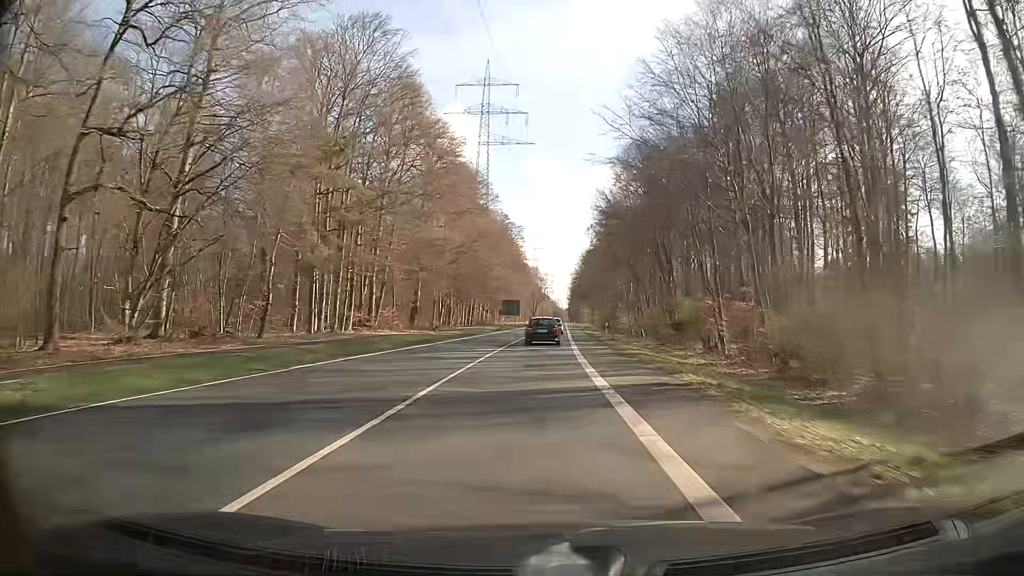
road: secondary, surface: asphalt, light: Day
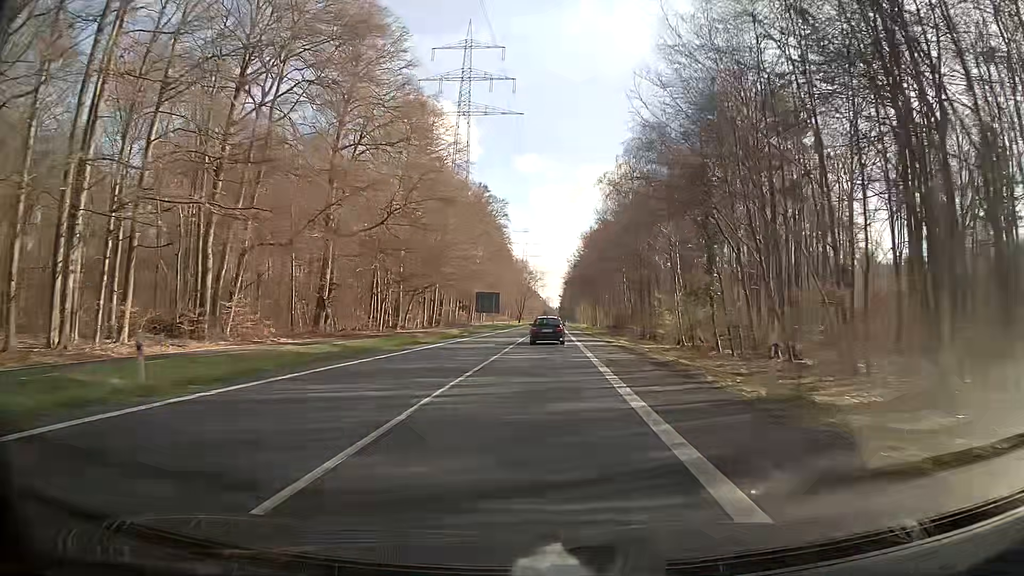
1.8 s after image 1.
(+0.4, +35.2) m; +1°
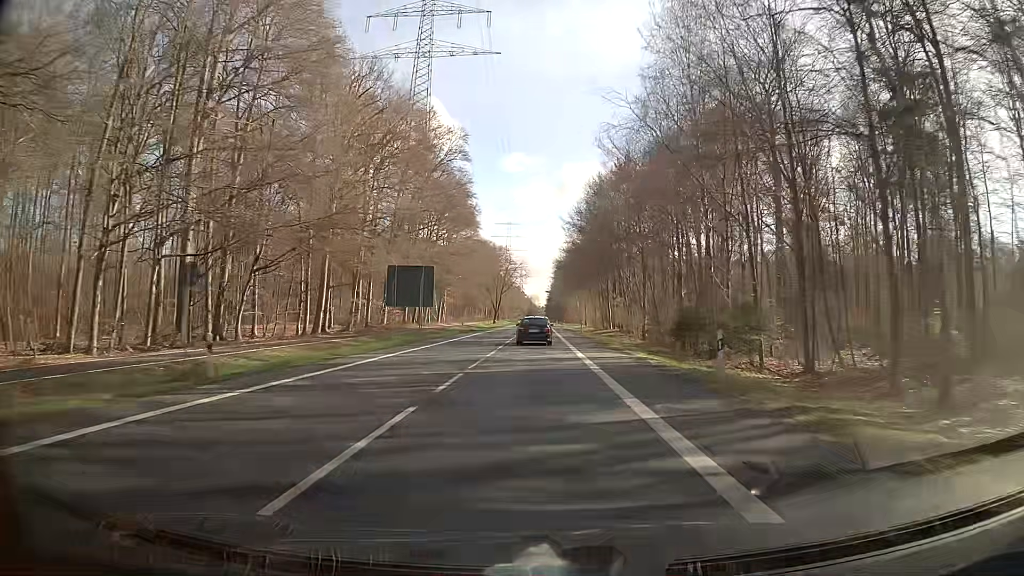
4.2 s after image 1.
(+0.5, +48.8) m; +1°
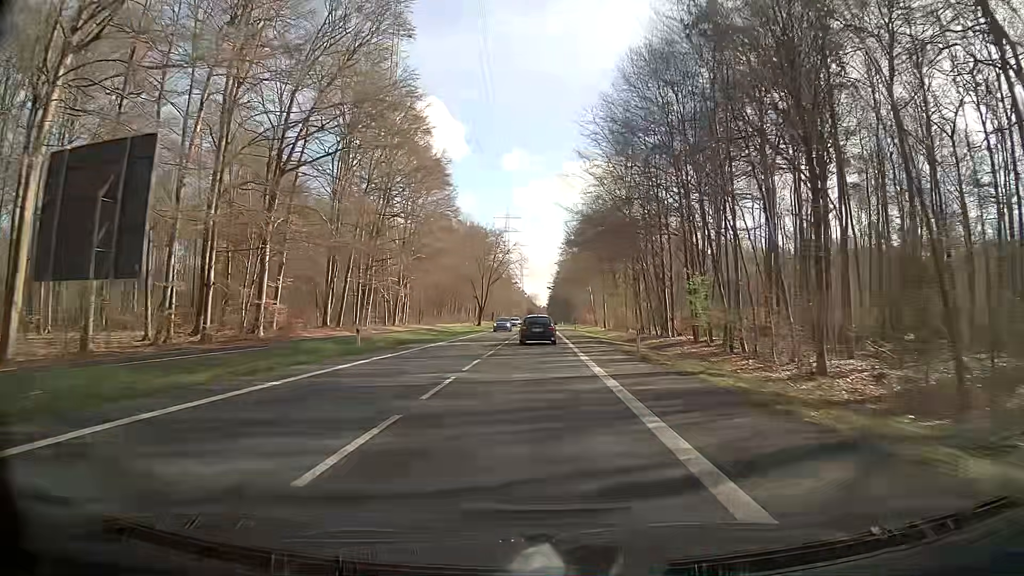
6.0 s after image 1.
(+0.1, +37.2) m; 0°
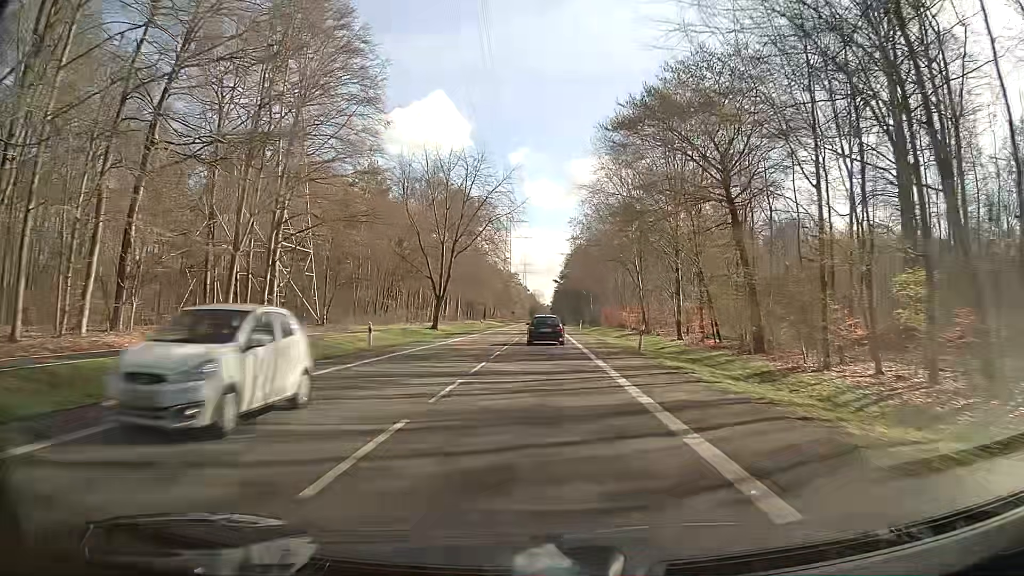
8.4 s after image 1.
(+0.2, +48.3) m; 0°
(0, +10) (0, +20) (0, +30) (+1, +40) (+1, +50) (+1, +60) (+1, +70) (+1, +80) (+2, +90) (+2, +100) m
